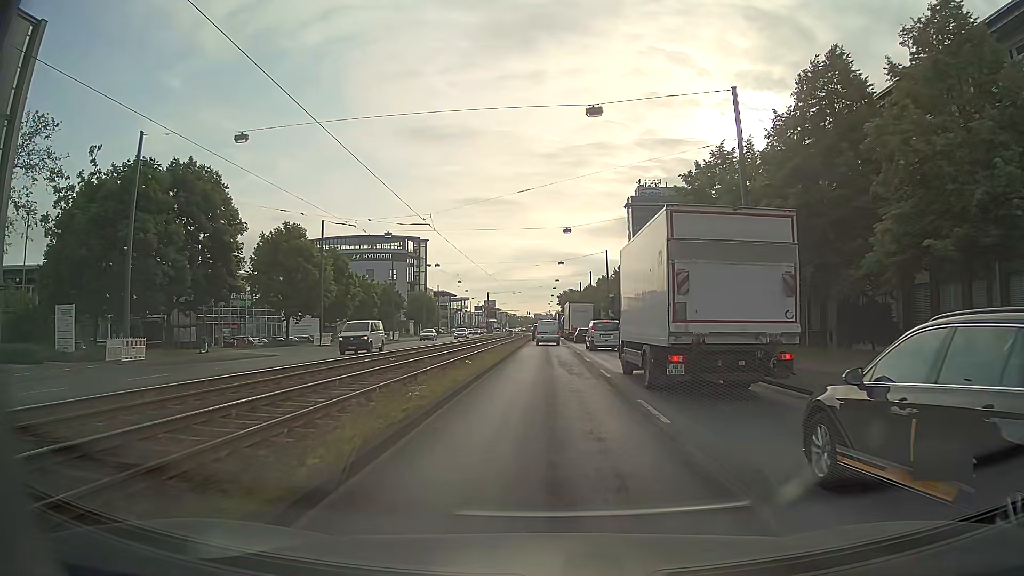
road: primary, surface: asphalt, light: Day
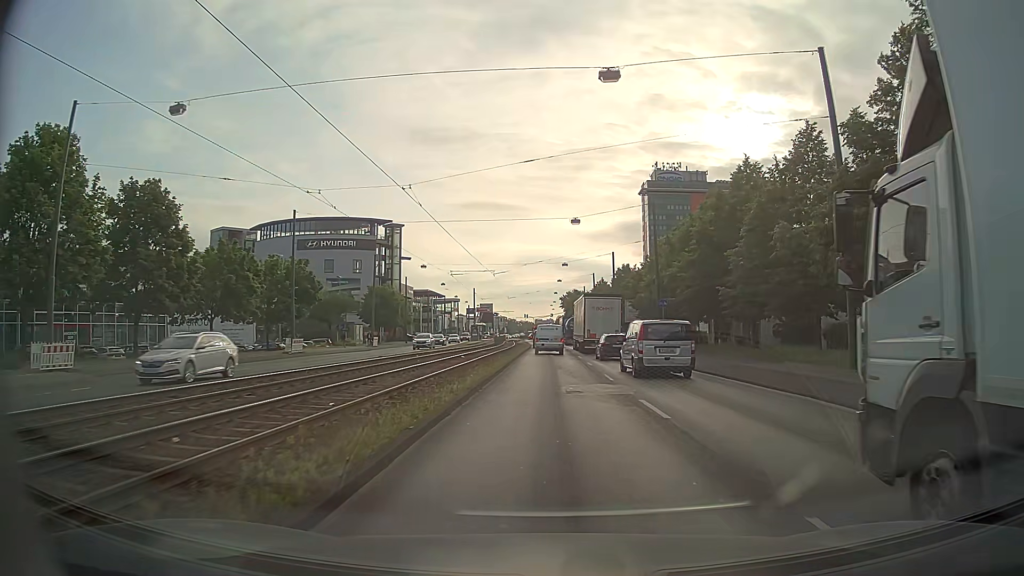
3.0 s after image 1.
(0.0, +34.9) m; 0°
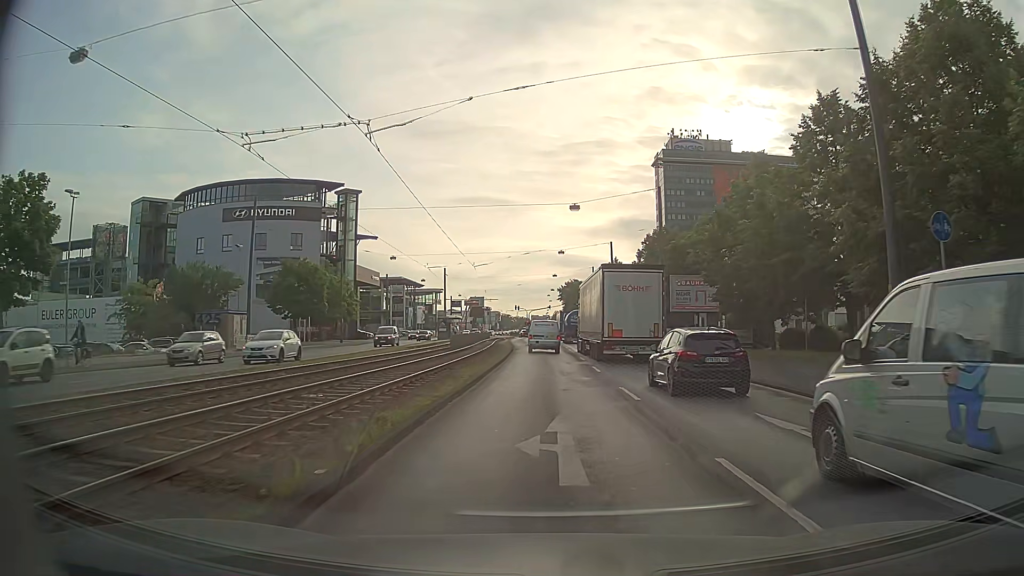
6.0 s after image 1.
(+0.4, +33.9) m; 0°
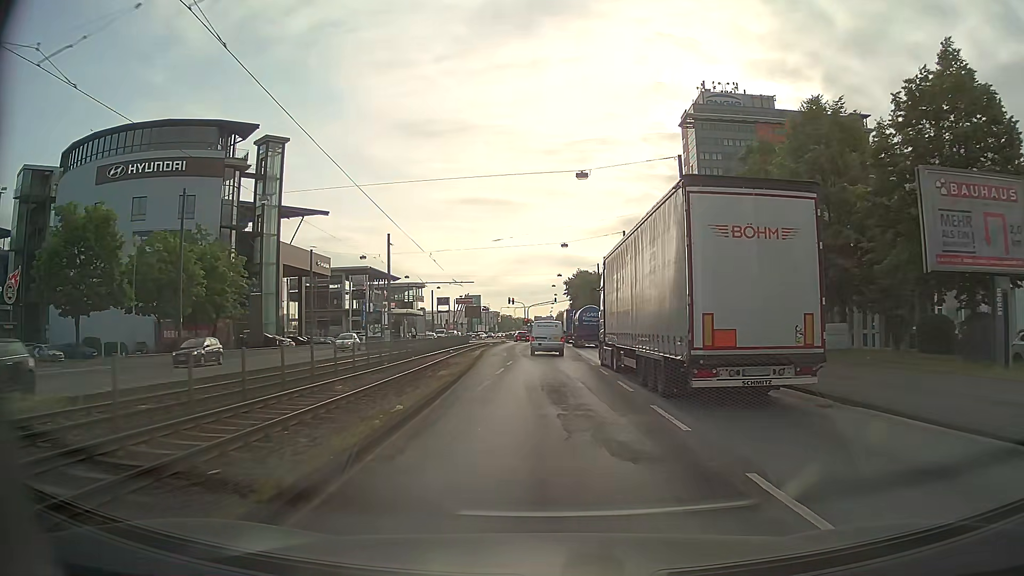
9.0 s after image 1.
(0.0, +37.0) m; 0°
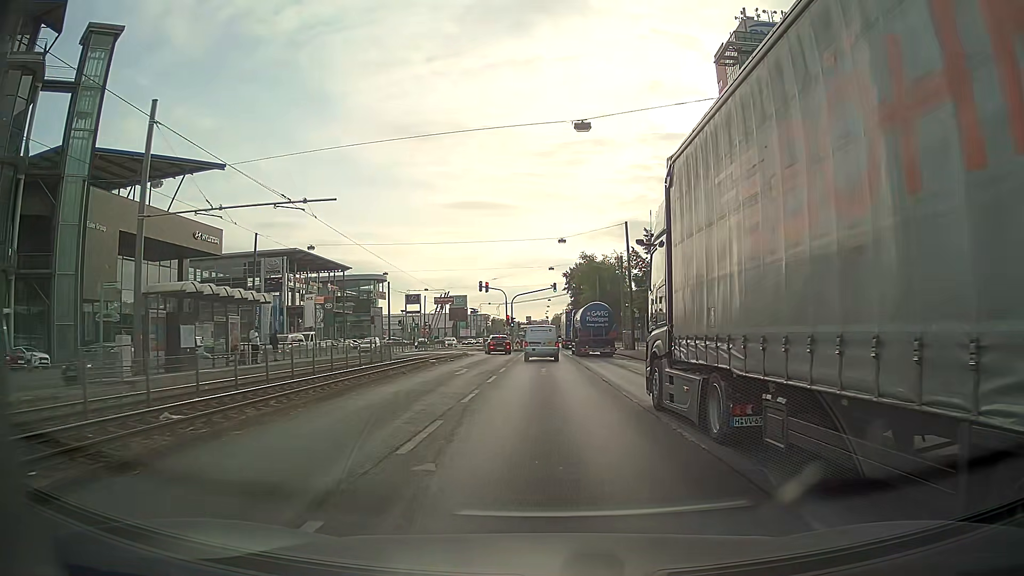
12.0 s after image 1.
(0.0, +38.7) m; 0°
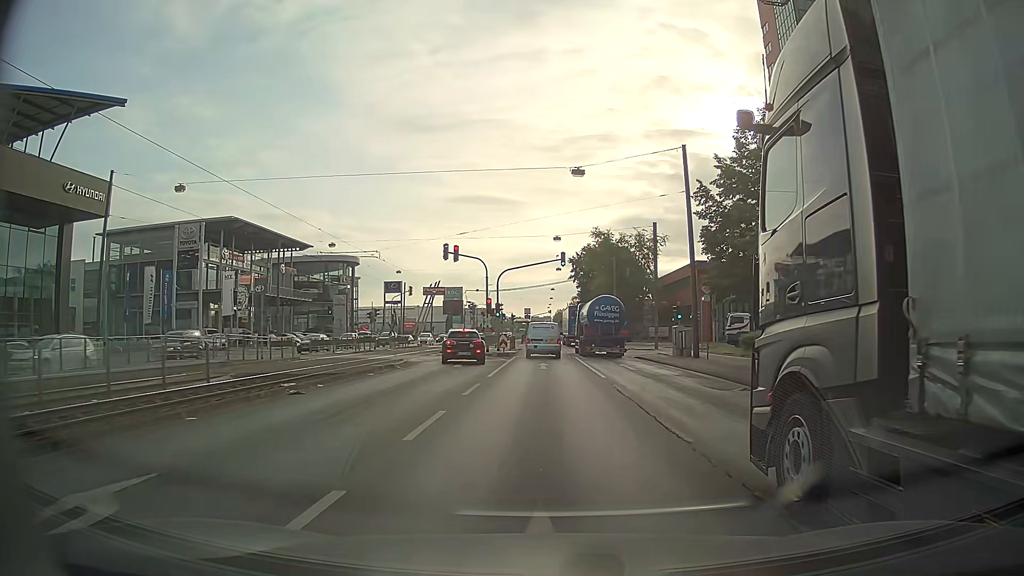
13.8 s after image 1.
(+0.1, +23.4) m; 0°
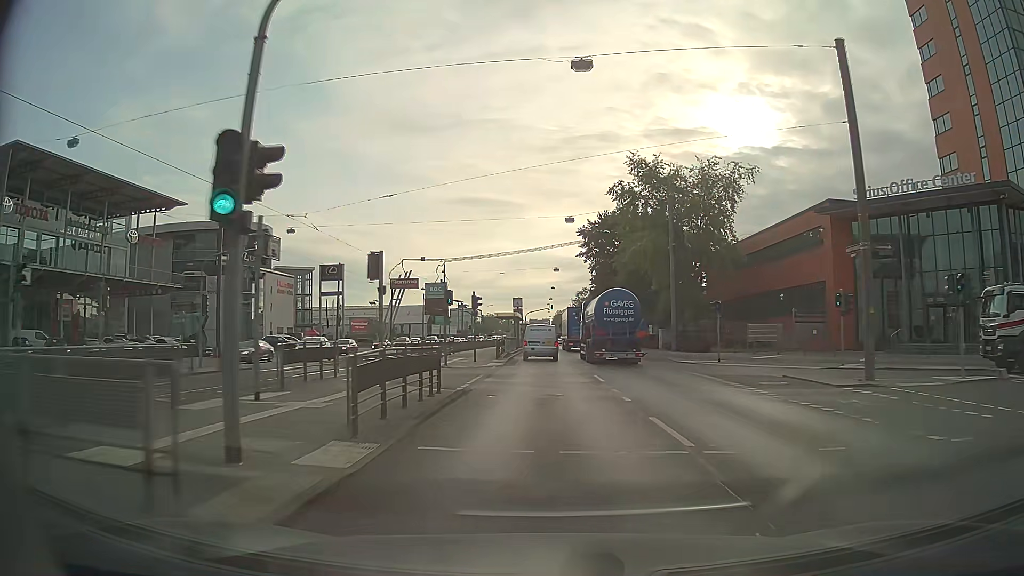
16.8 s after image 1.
(-0.1, +39.6) m; 0°
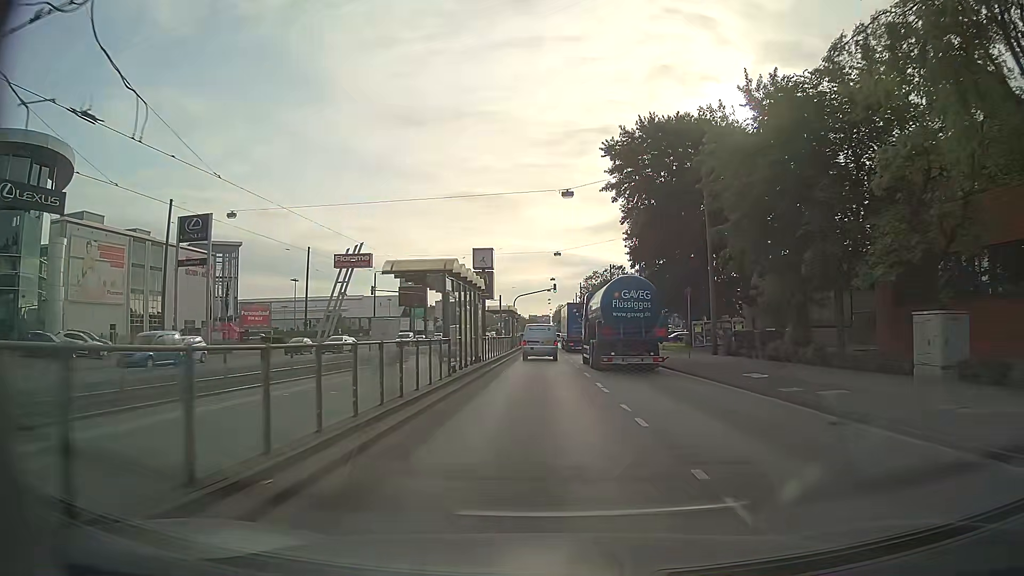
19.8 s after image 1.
(+0.2, +40.6) m; 0°
(0, +10) (0, +20) (0, +30) (0, +40) (0, +50) (0, +60) (-1, +70) (-1, +80) (-1, +90) (-1, +100) m
